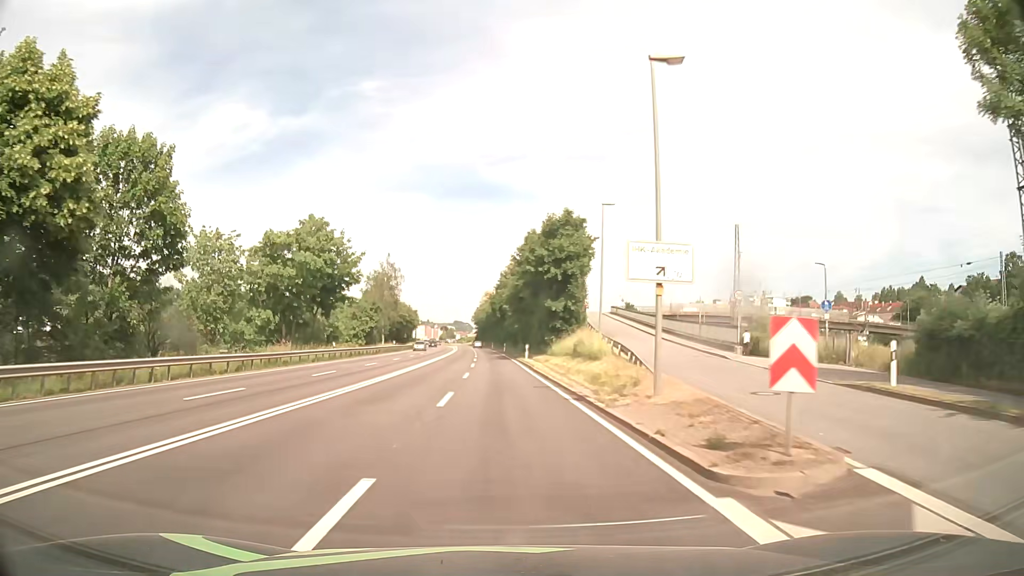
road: primary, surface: asphalt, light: Day
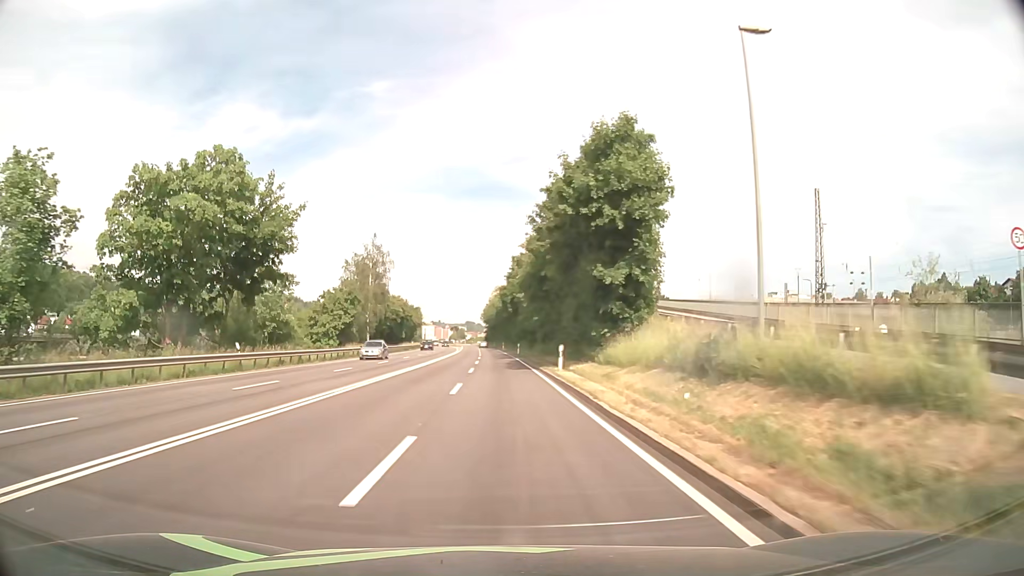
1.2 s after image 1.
(-0.1, +21.1) m; -1°
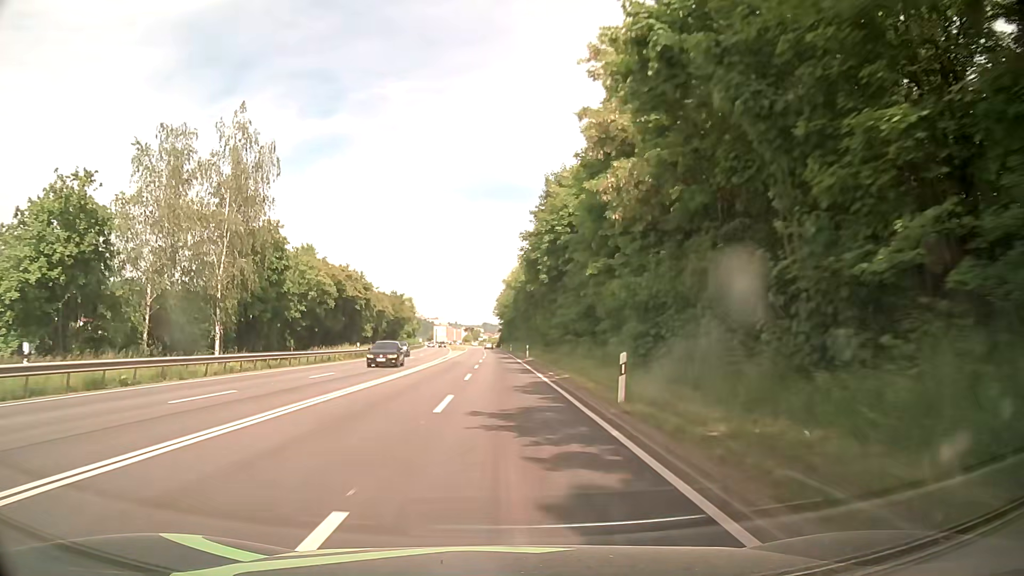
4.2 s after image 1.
(-0.9, +52.6) m; -2°
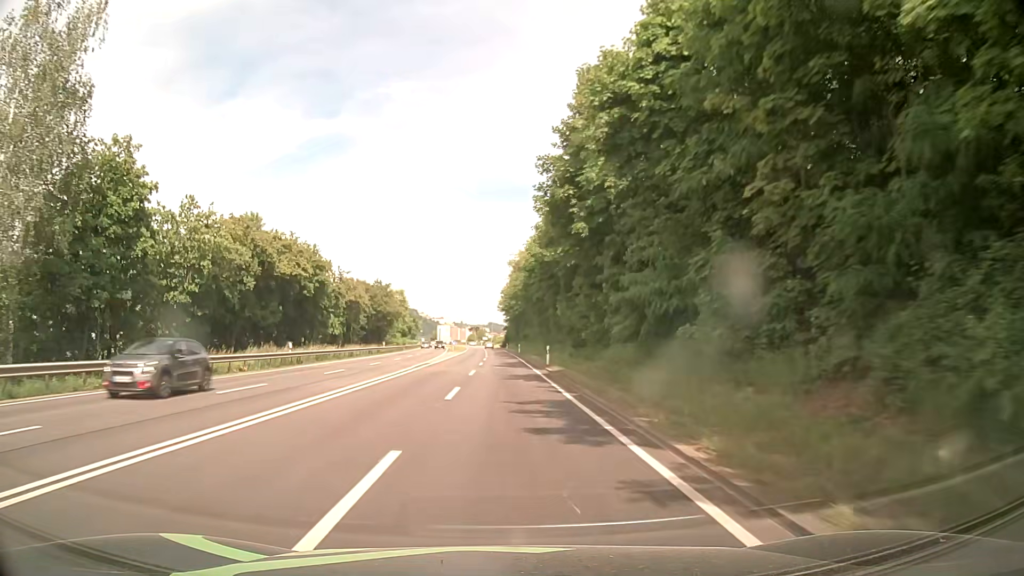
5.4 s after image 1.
(-0.1, +21.1) m; -1°
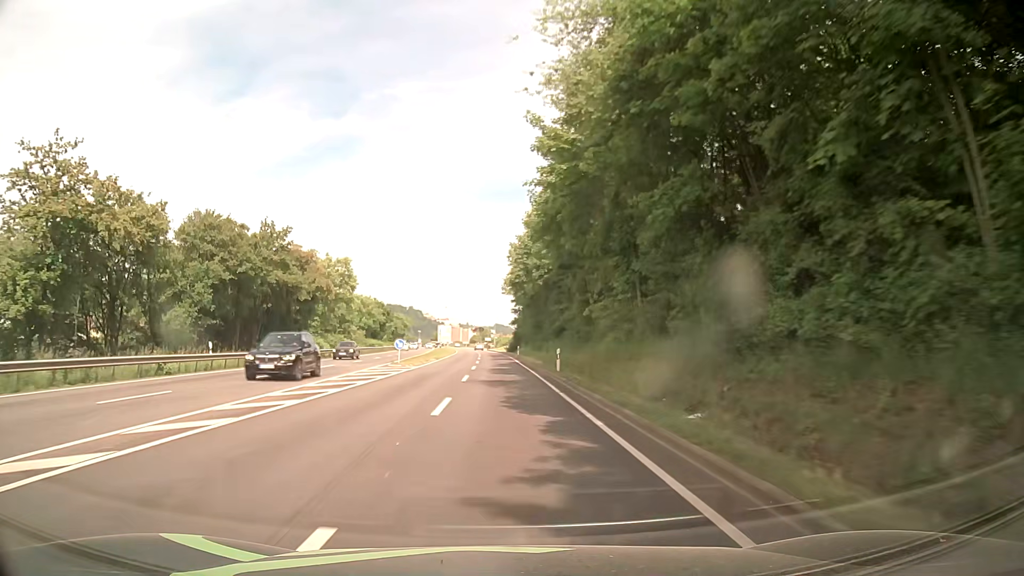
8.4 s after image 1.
(-0.2, +52.2) m; 0°
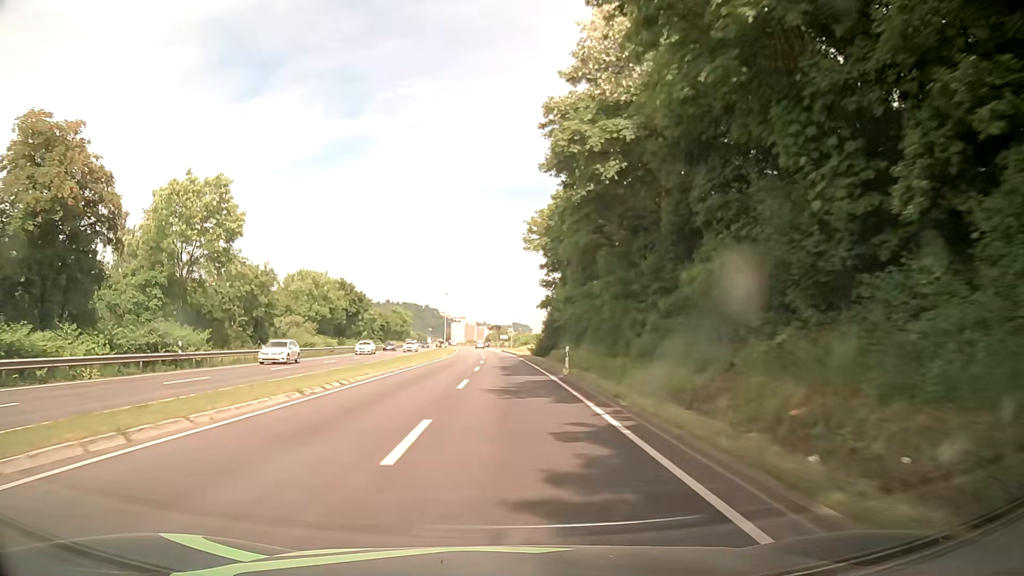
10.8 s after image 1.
(-0.5, +41.5) m; -2°
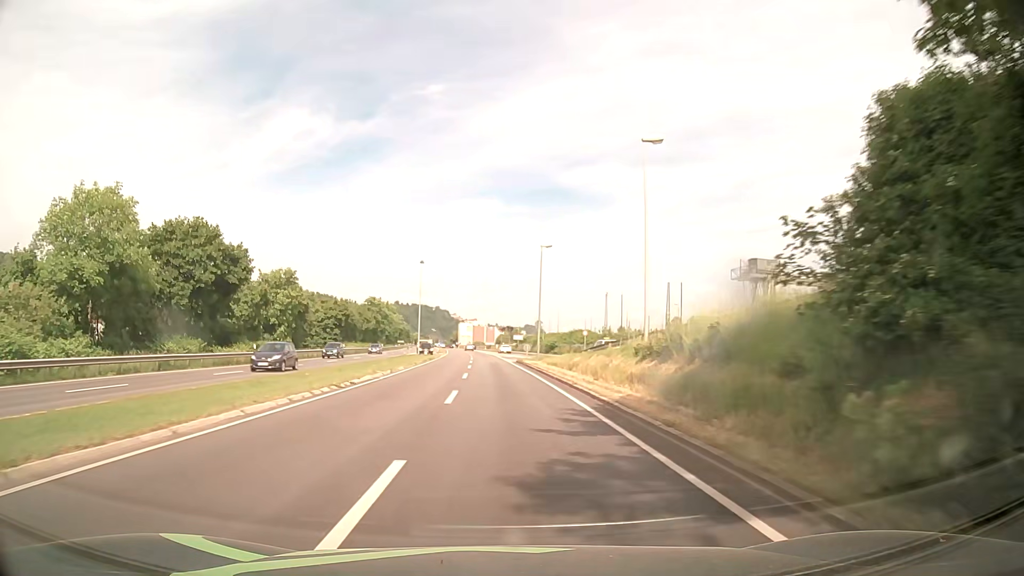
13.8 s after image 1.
(0.0, +51.7) m; 0°
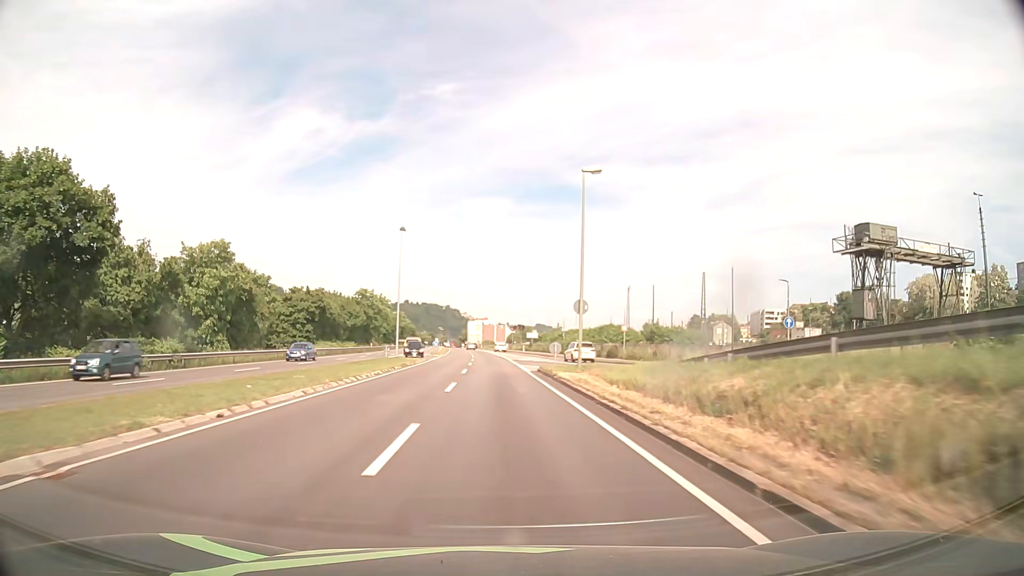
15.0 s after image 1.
(-0.3, +20.7) m; -1°
(0, +10) (0, +20) (-1, +30) (-1, +40) (-1, +50) (-2, +60) (-2, +70) (-3, +80) (-3, +90) (-4, +100) m
